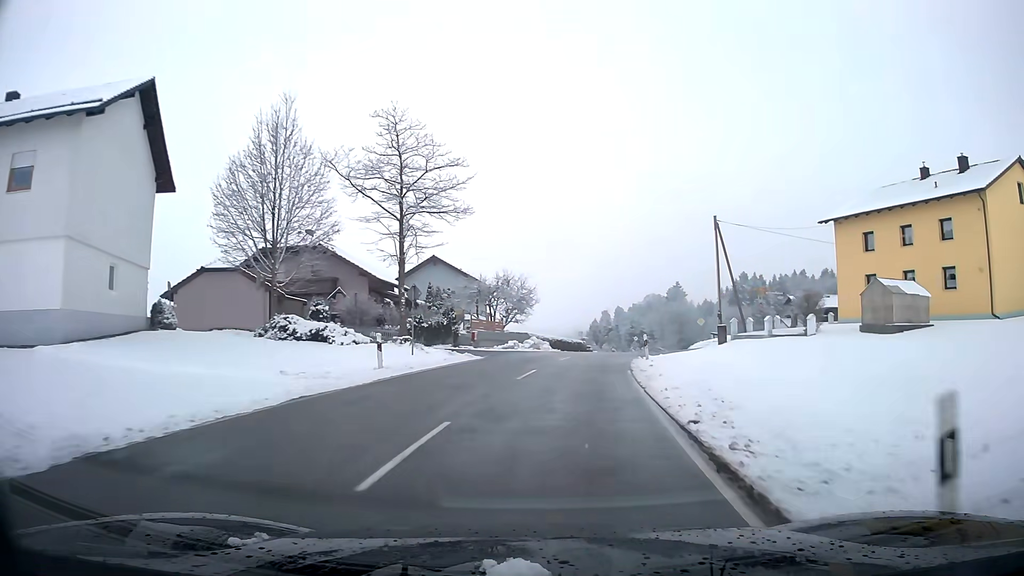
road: tertiary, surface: asphalt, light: Day
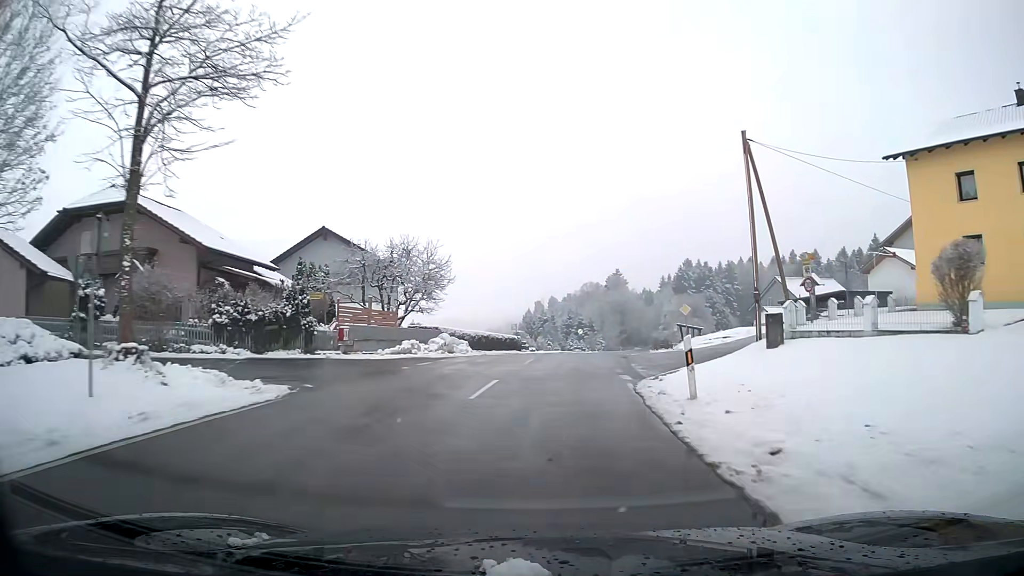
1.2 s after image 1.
(+0.9, +17.1) m; +5°
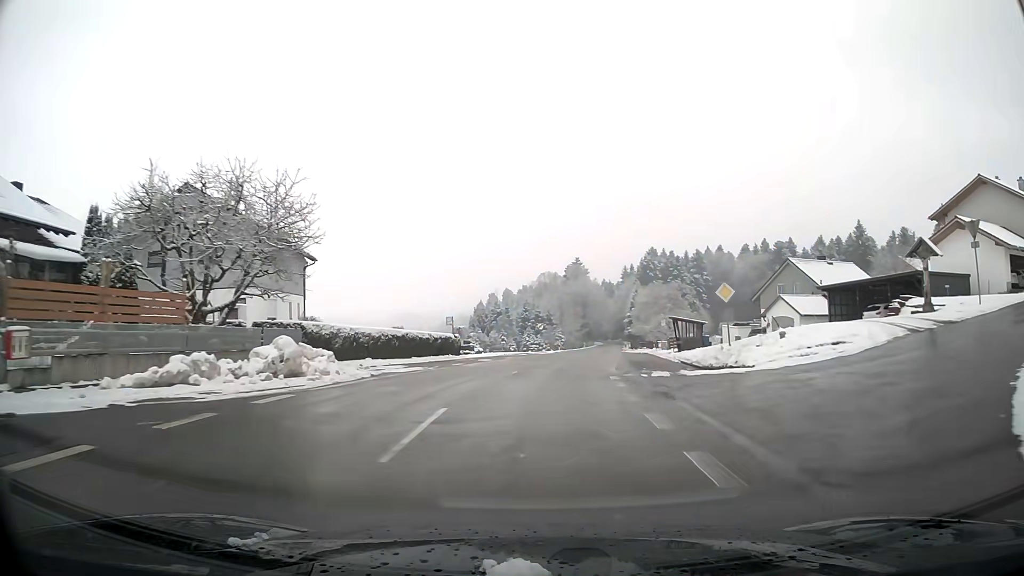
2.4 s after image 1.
(+0.6, +17.1) m; +4°
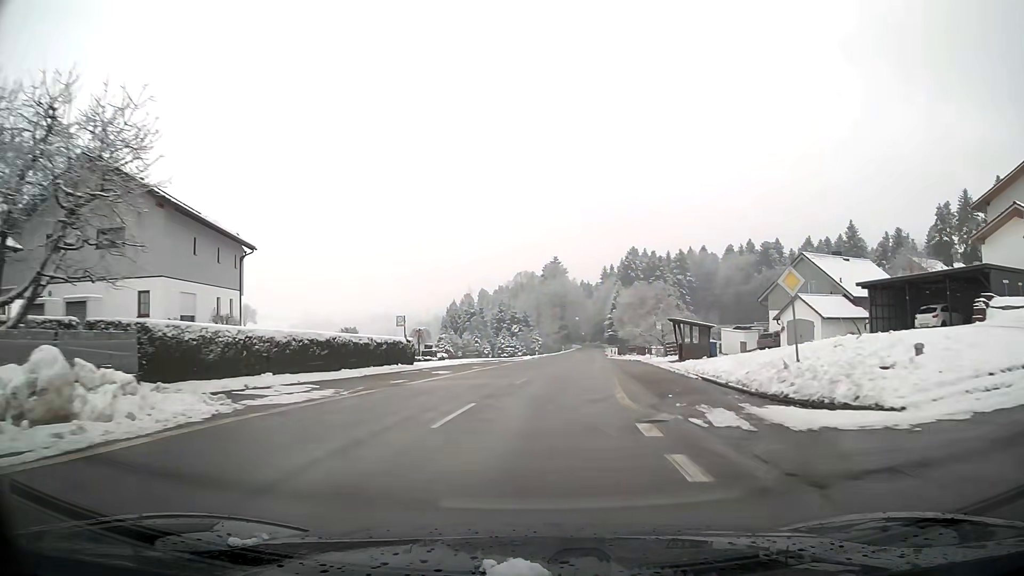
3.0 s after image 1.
(+0.1, +8.6) m; +2°
